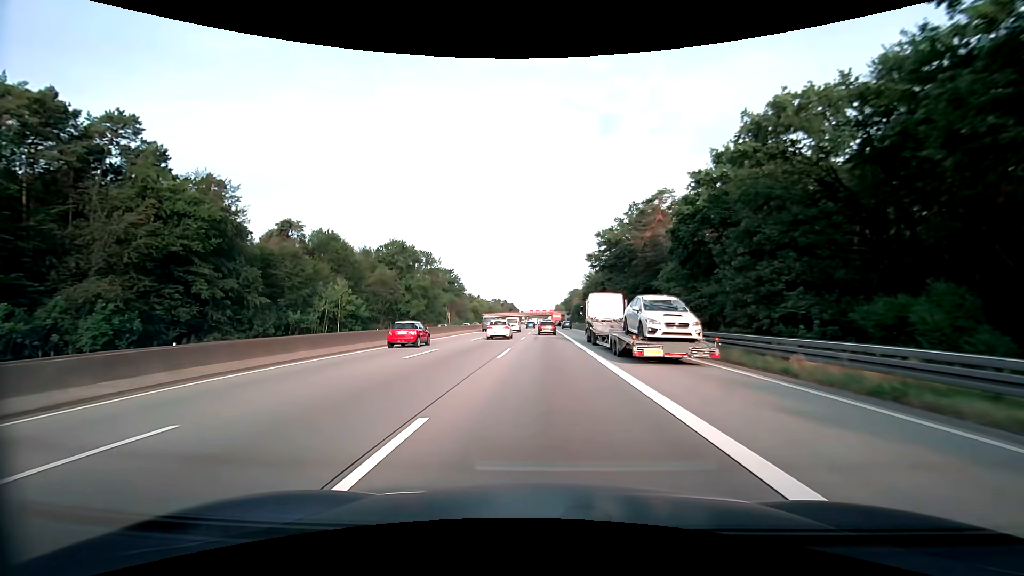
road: motorway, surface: asphalt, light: Day
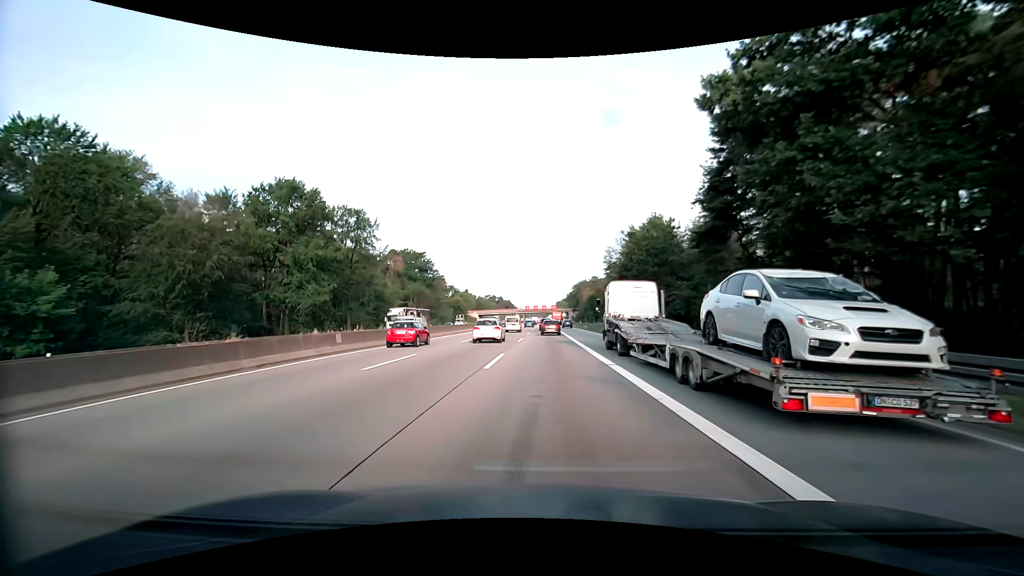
(0.0, +58.5) m; 0°
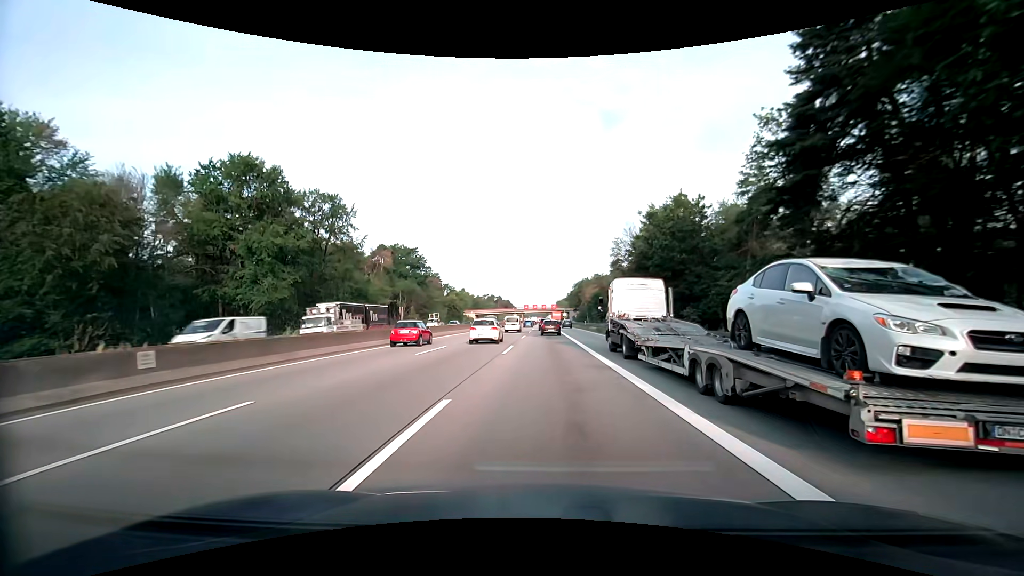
(0.0, +11.6) m; 0°
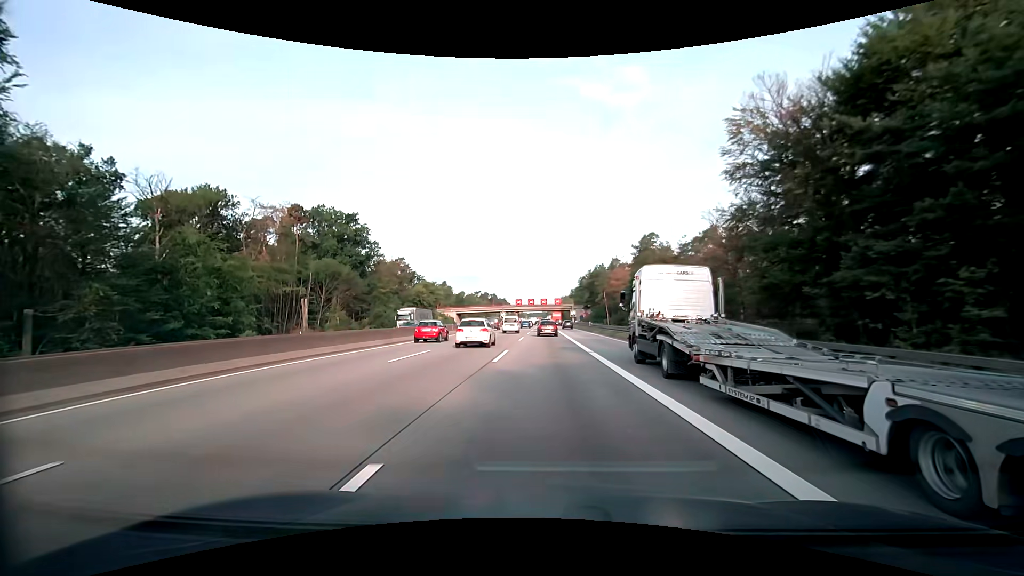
(-0.2, +57.7) m; 0°
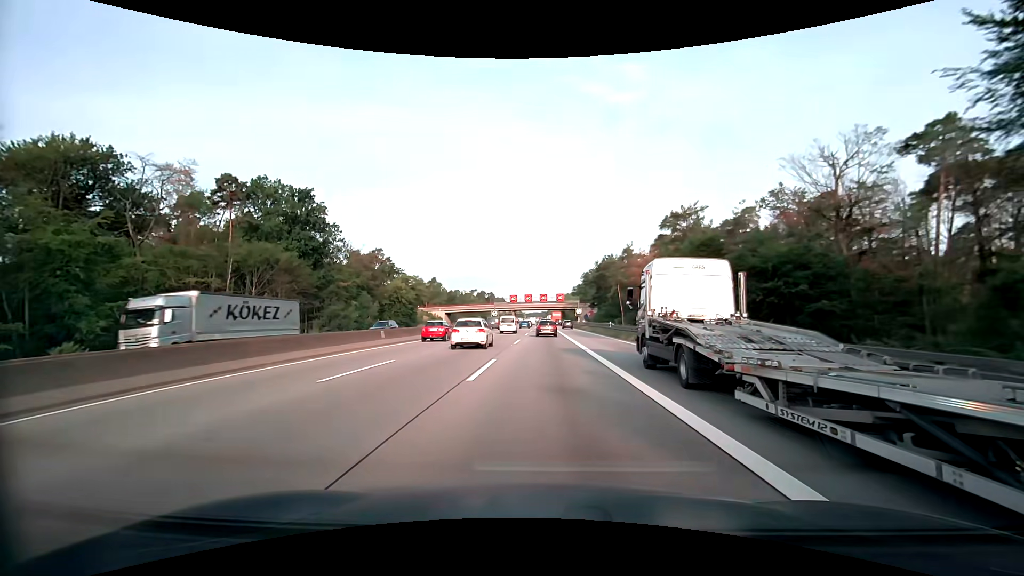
(+0.1, +23.4) m; 0°
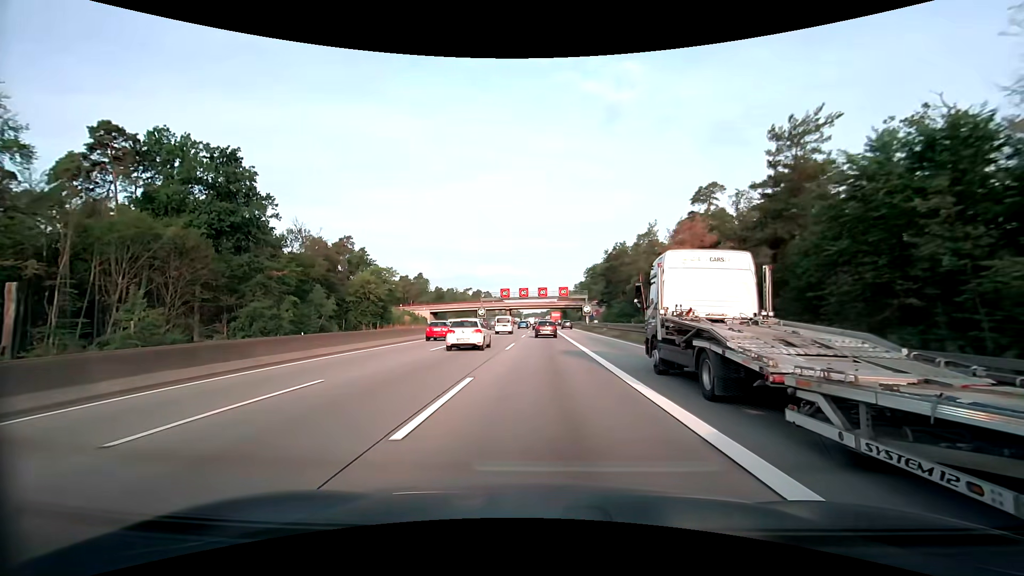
(0.0, +23.7) m; 0°
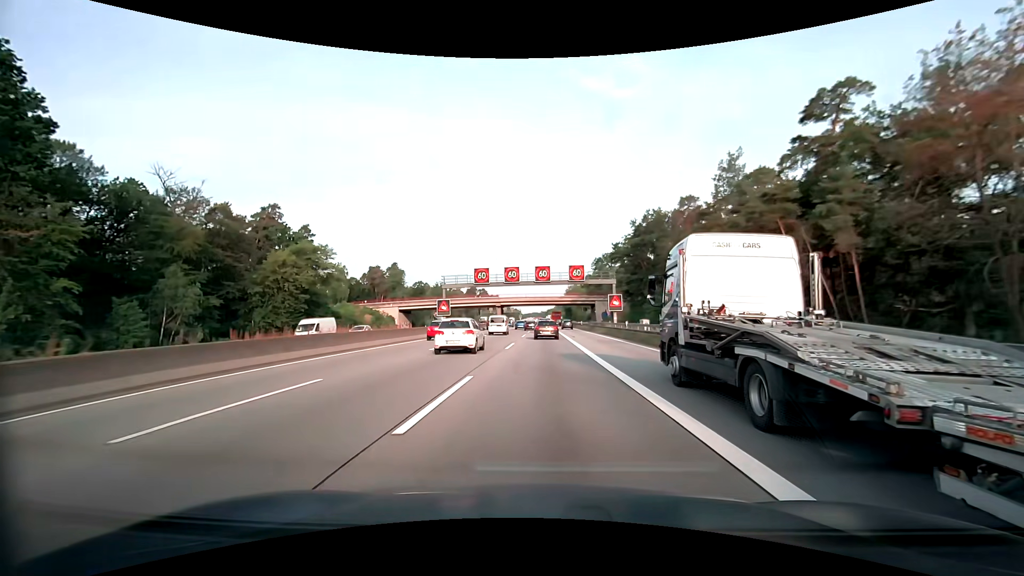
(-0.1, +35.8) m; 0°
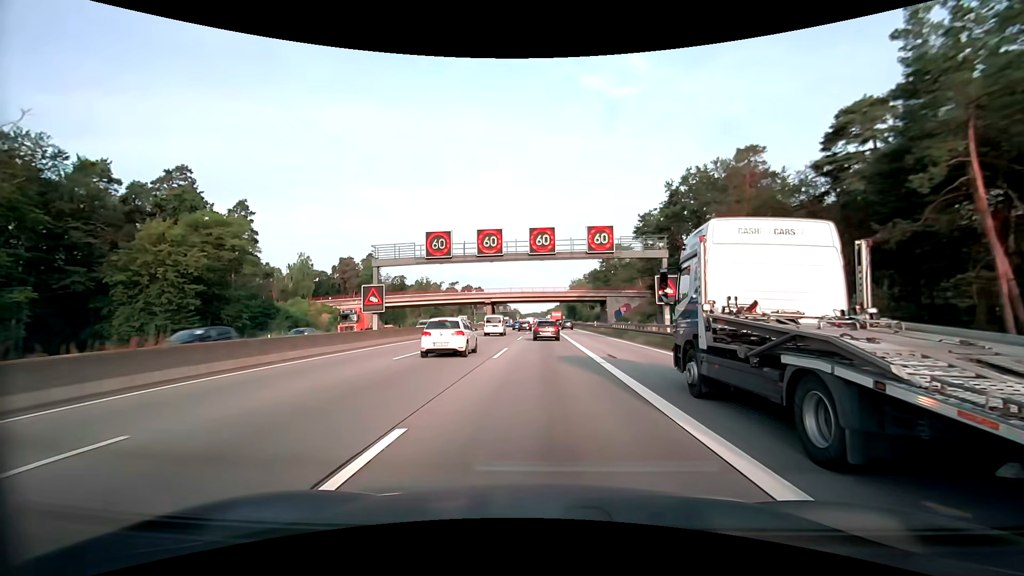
(0.0, +23.8) m; 0°
(0, +10) (0, +20) (0, +30) (0, +40) (0, +50) (0, +60) (0, +70) (0, +80) (0, +90) (0, +100) m
